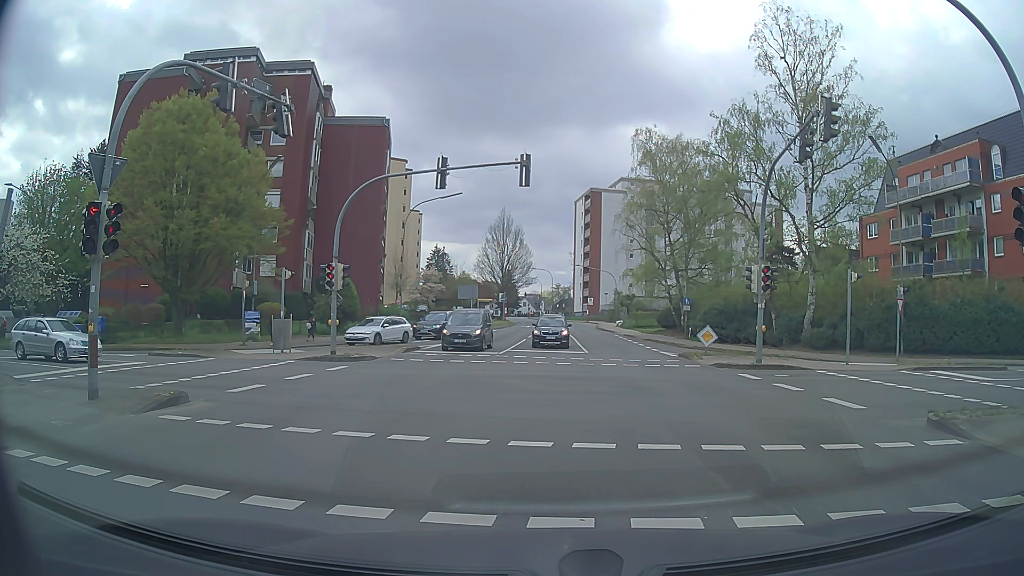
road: tertiary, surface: asphalt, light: Day
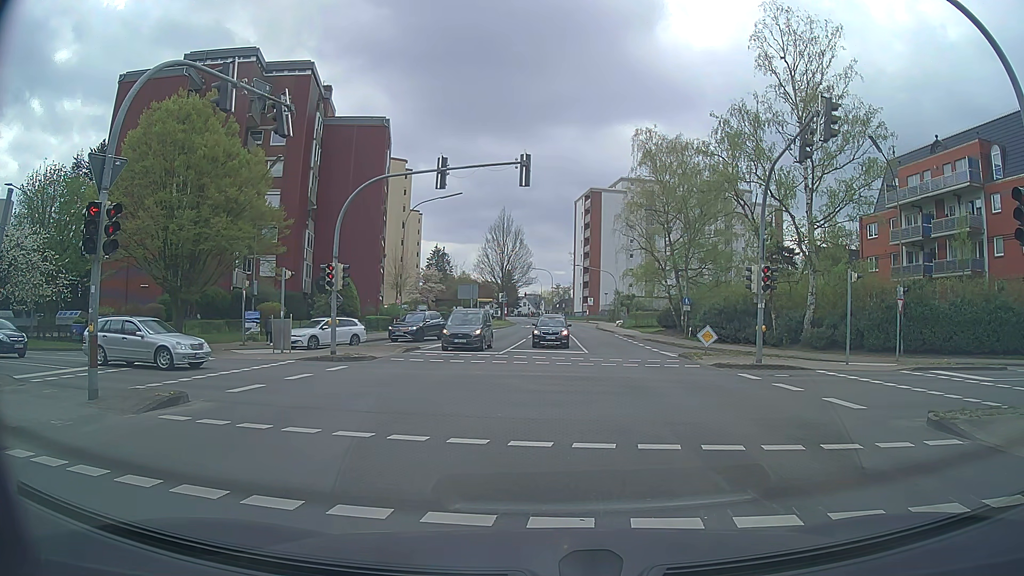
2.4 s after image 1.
(0.0, 0.0) m; 0°
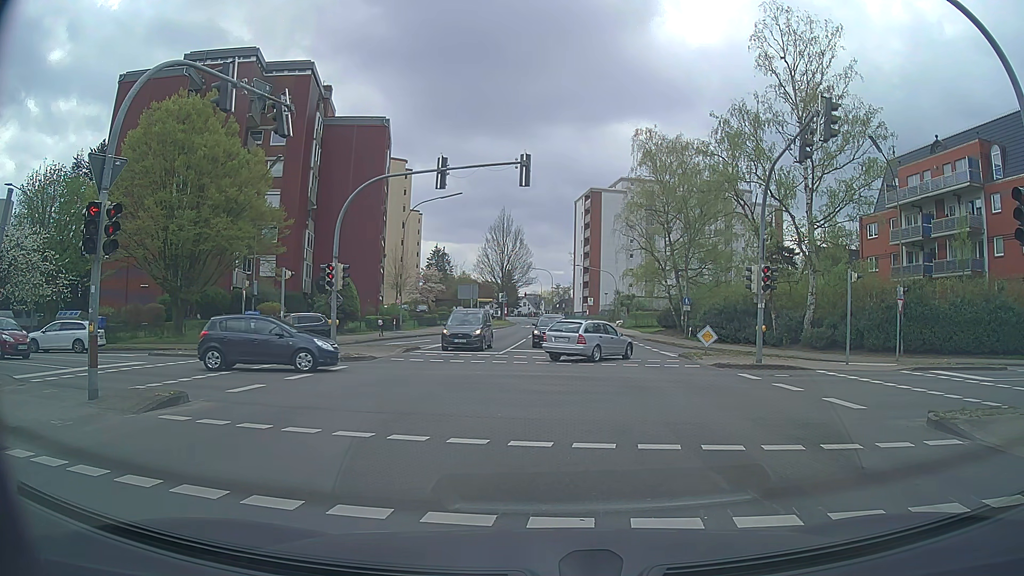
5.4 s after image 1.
(0.0, 0.0) m; 0°
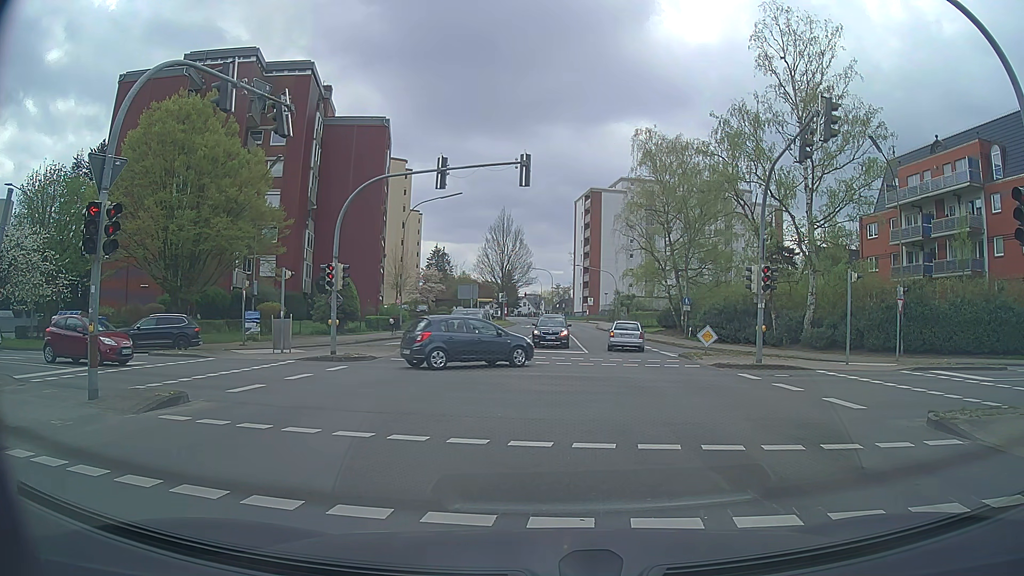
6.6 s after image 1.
(0.0, 0.0) m; 0°
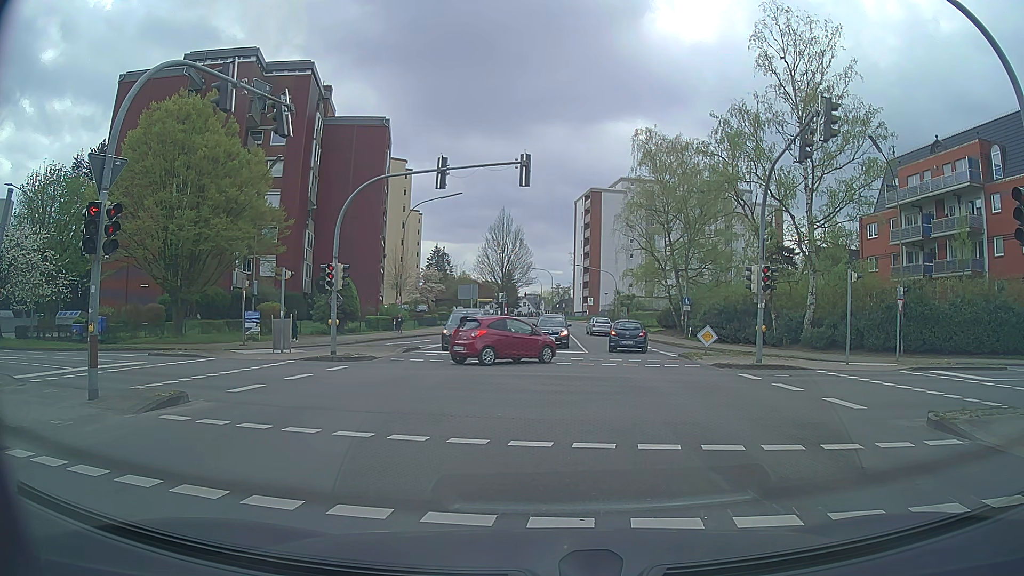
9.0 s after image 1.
(0.0, 0.0) m; 0°
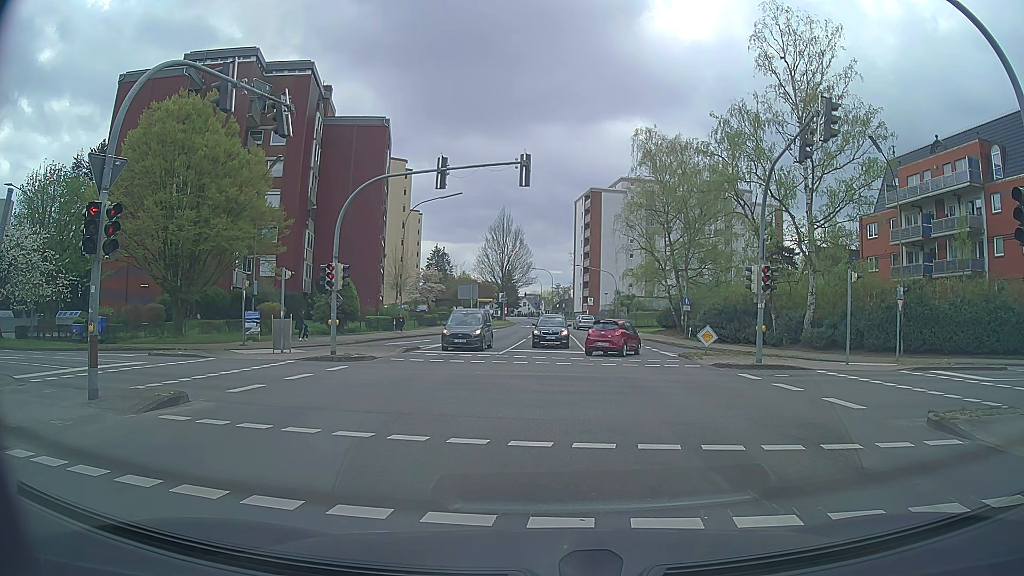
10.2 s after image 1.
(0.0, 0.0) m; 0°
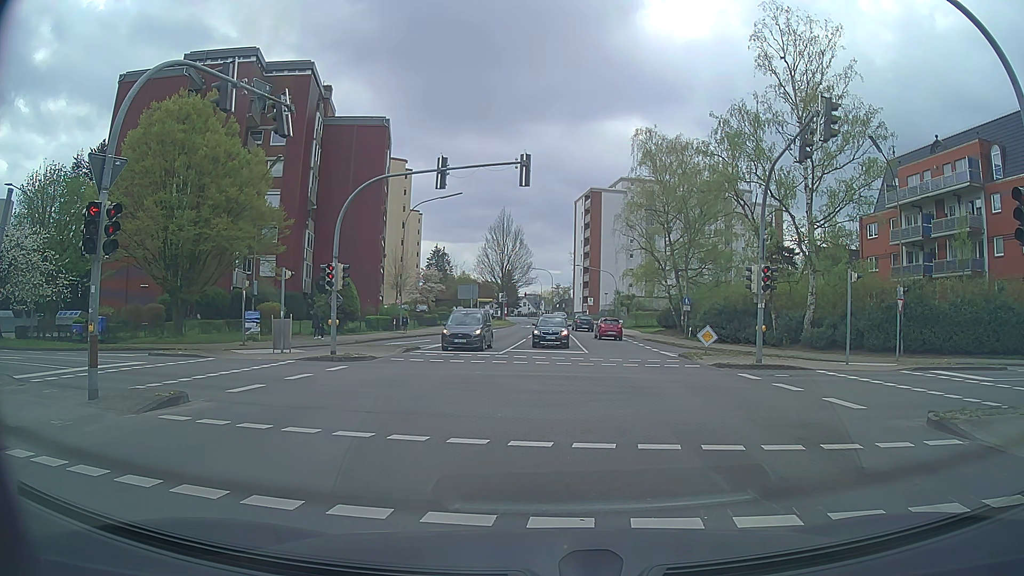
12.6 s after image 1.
(0.0, 0.0) m; 0°
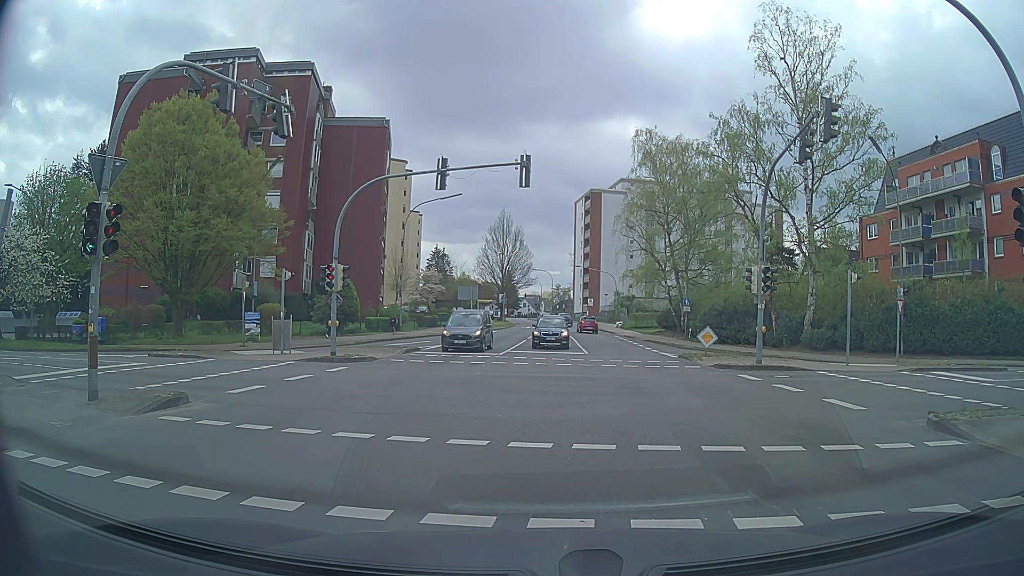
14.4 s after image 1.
(0.0, 0.0) m; 0°
